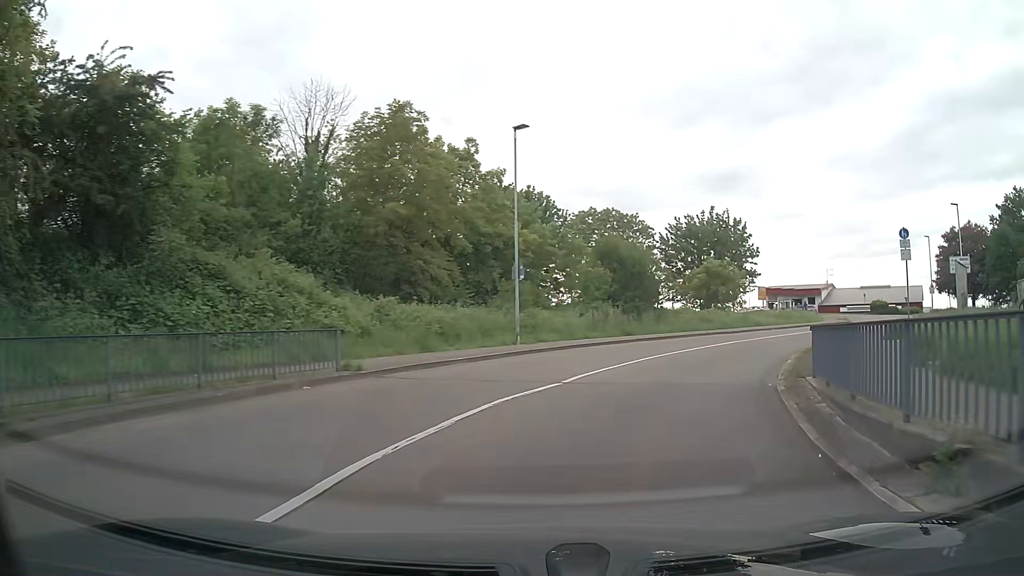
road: residential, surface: asphalt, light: Day
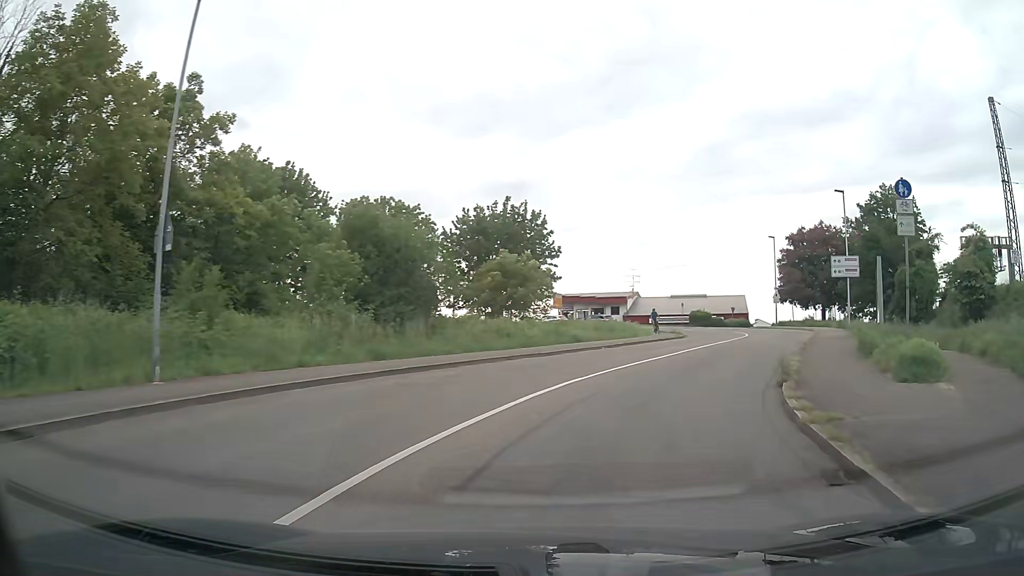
(+1.9, +12.7) m; +18°
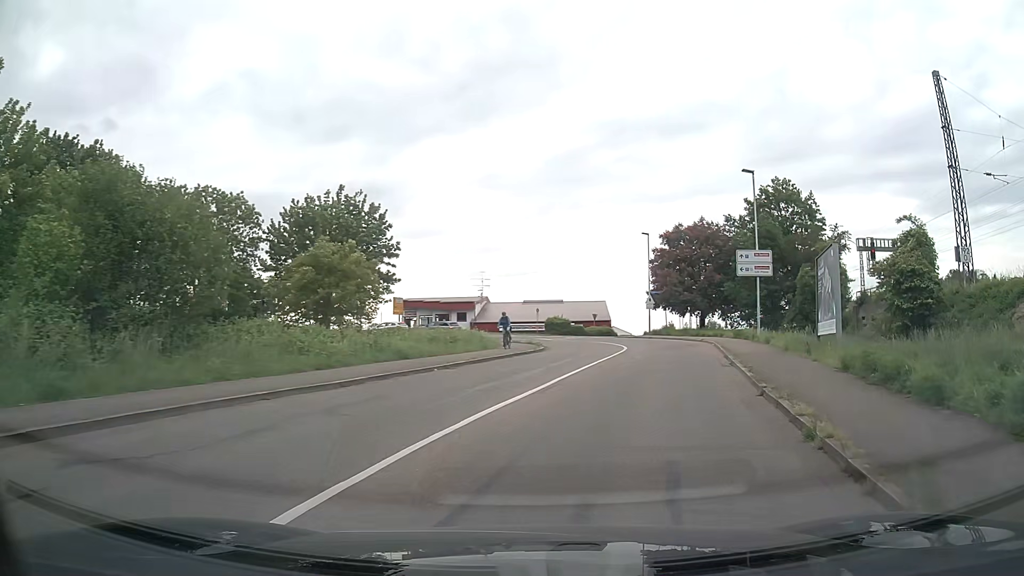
(+1.0, +8.6) m; +13°
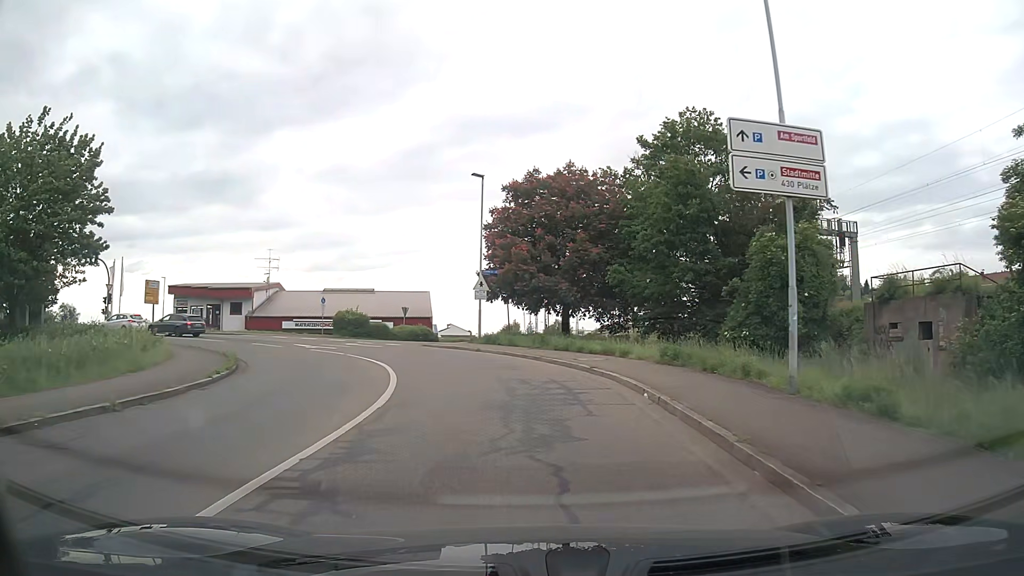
(+4.2, +22.1) m; +14°
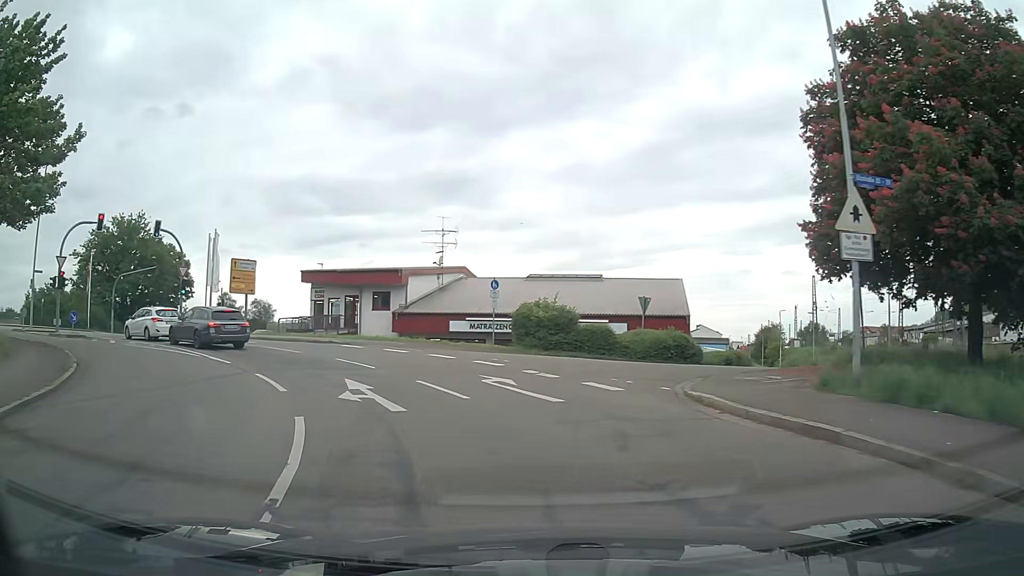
(-3.3, +21.9) m; -21°
